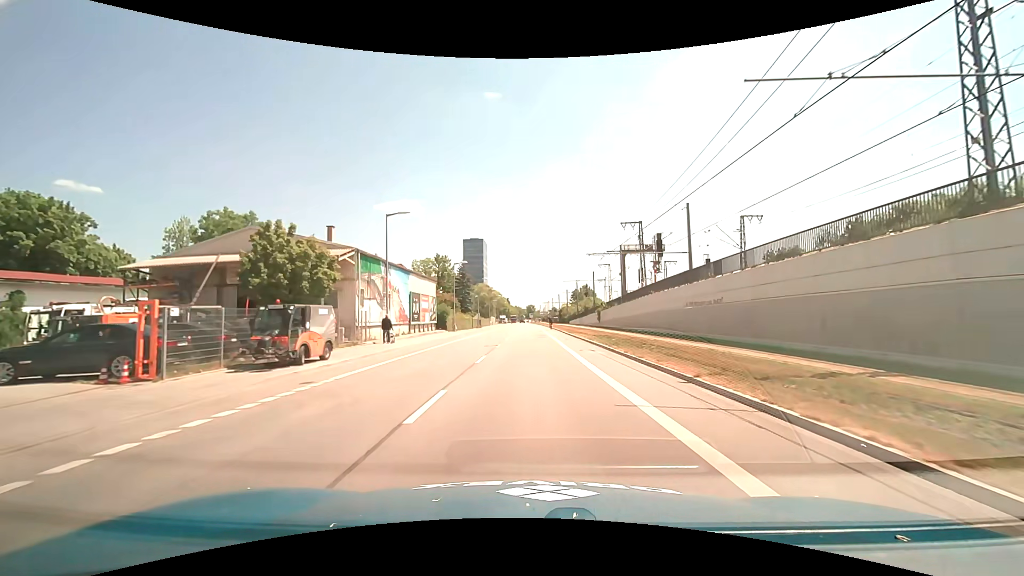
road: unclassified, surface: asphalt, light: Day
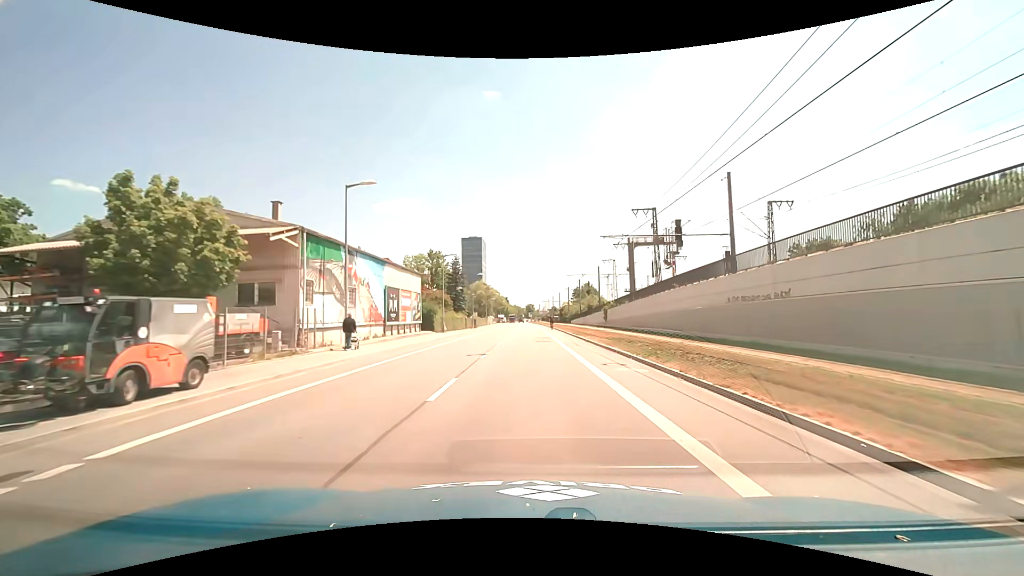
(0.0, +7.1) m; 0°
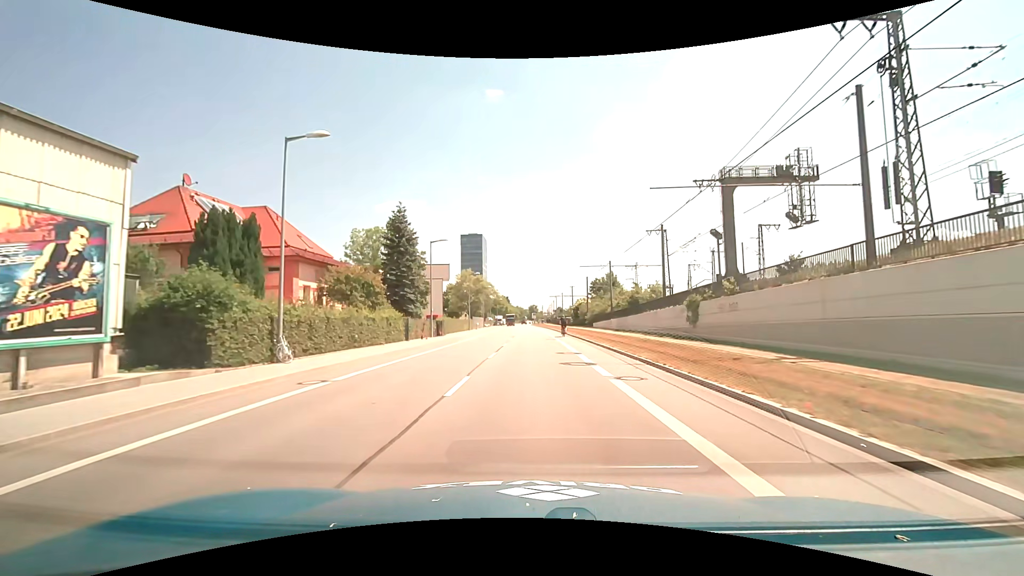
(-0.1, +35.2) m; 0°
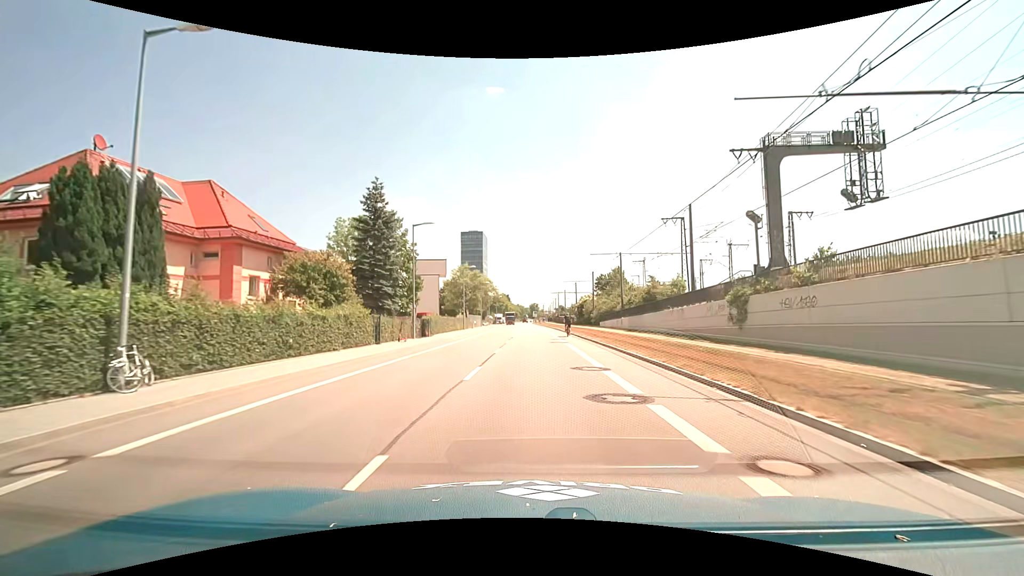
(0.0, +6.9) m; 0°
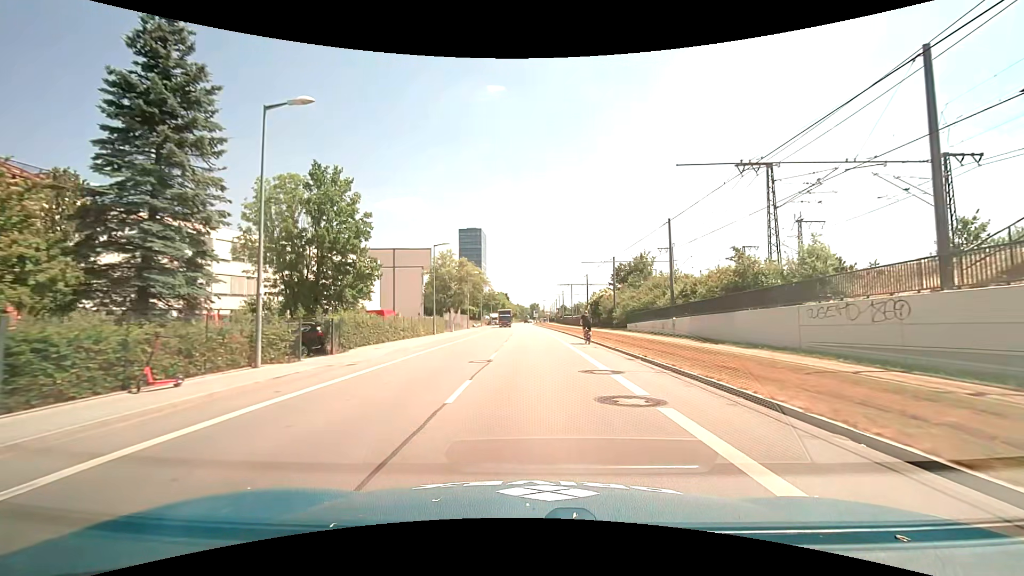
(0.0, +20.7) m; 0°
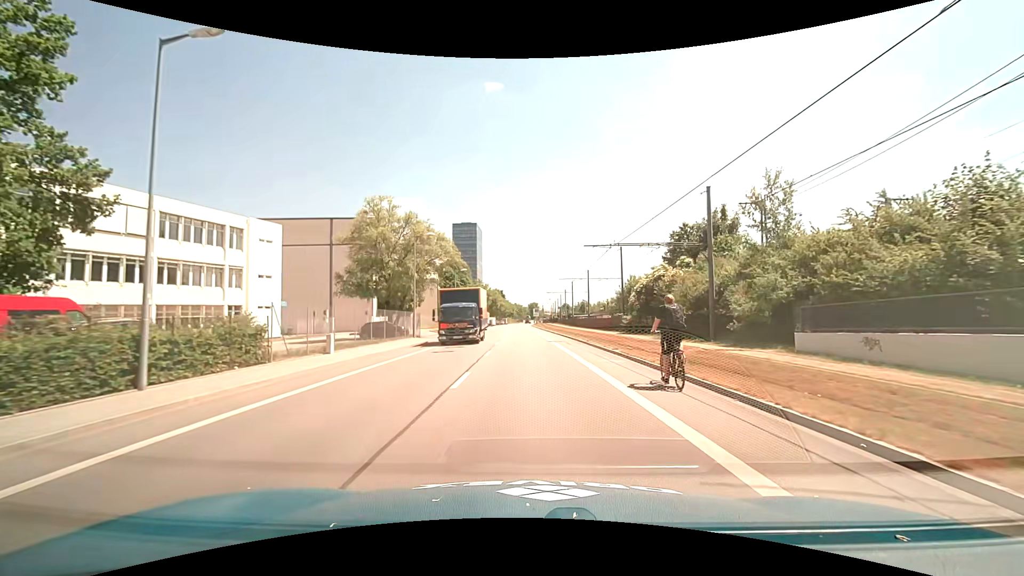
(0.0, +34.2) m; 0°
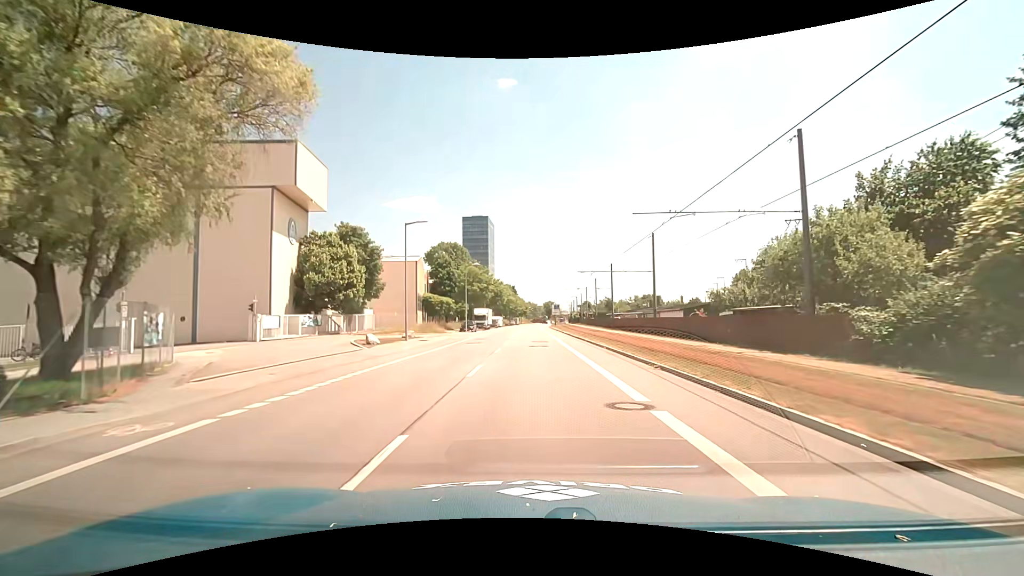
(-0.5, +33.9) m; -1°
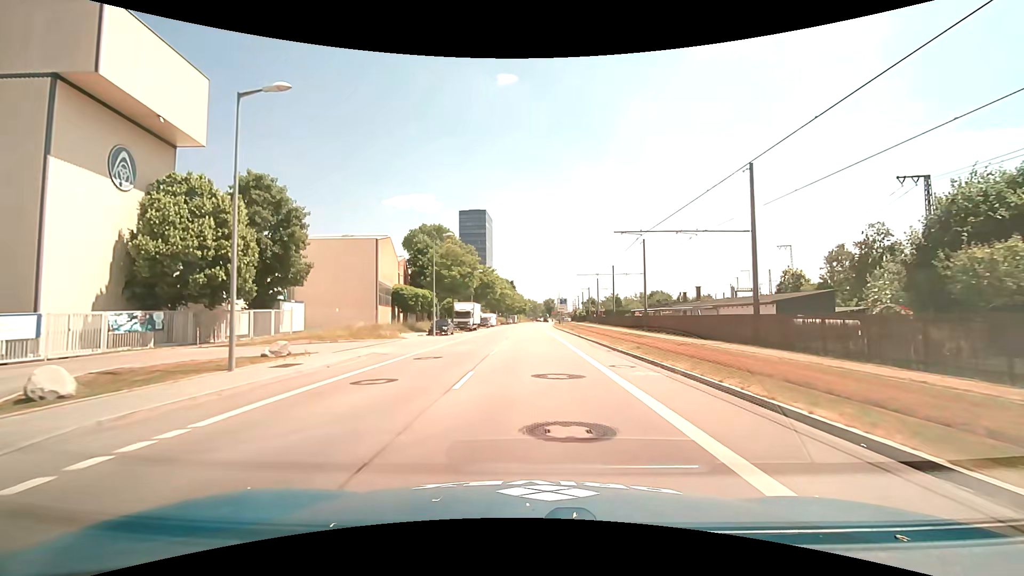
(-0.1, +20.3) m; 0°
(0, +10) (0, +20) (0, +30) (0, +40) (0, +50) (0, +60) (0, +70) (0, +80) (0, +90) (0, +100) m
